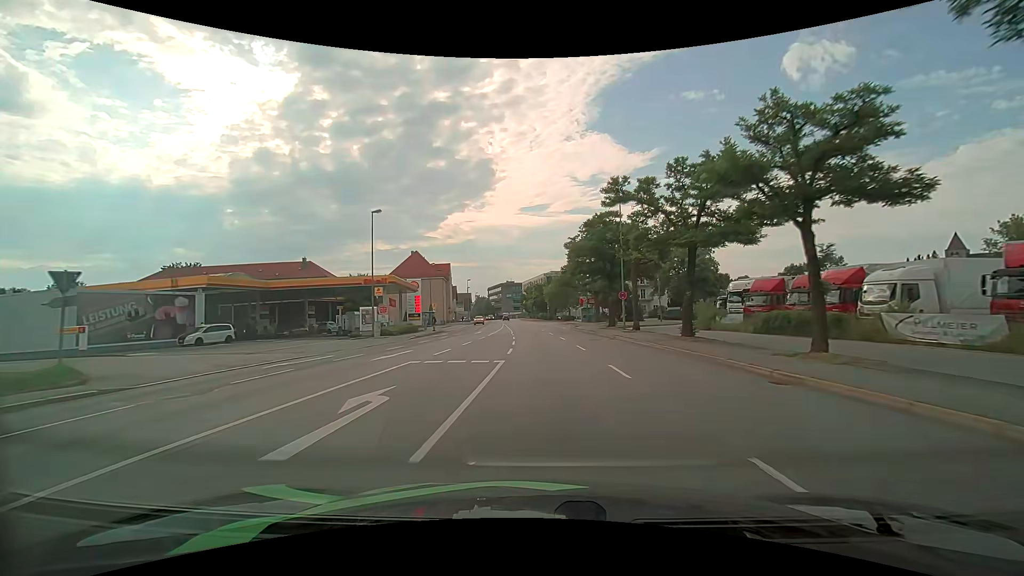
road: primary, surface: asphalt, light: Day
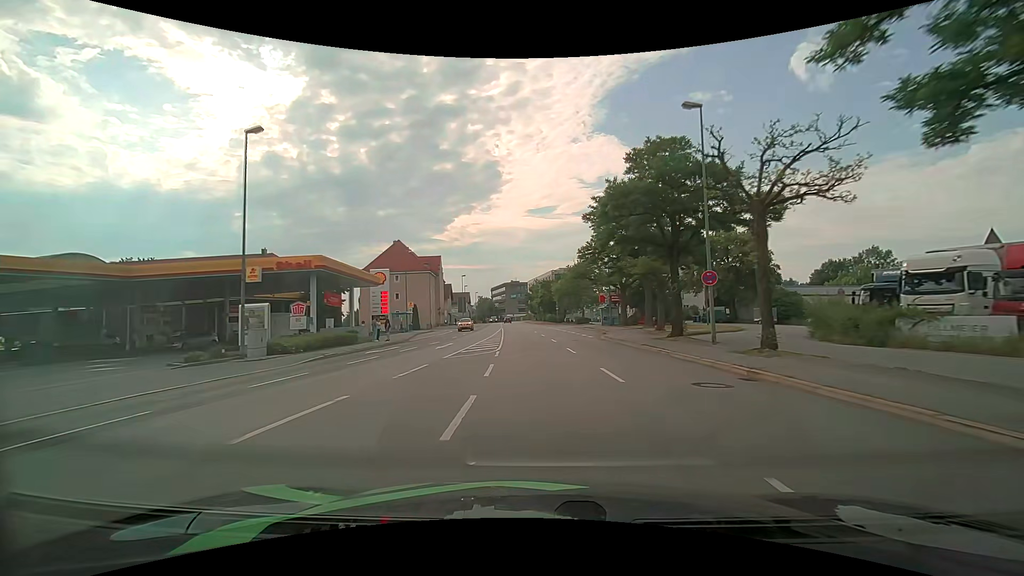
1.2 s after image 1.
(0.0, +18.5) m; -1°
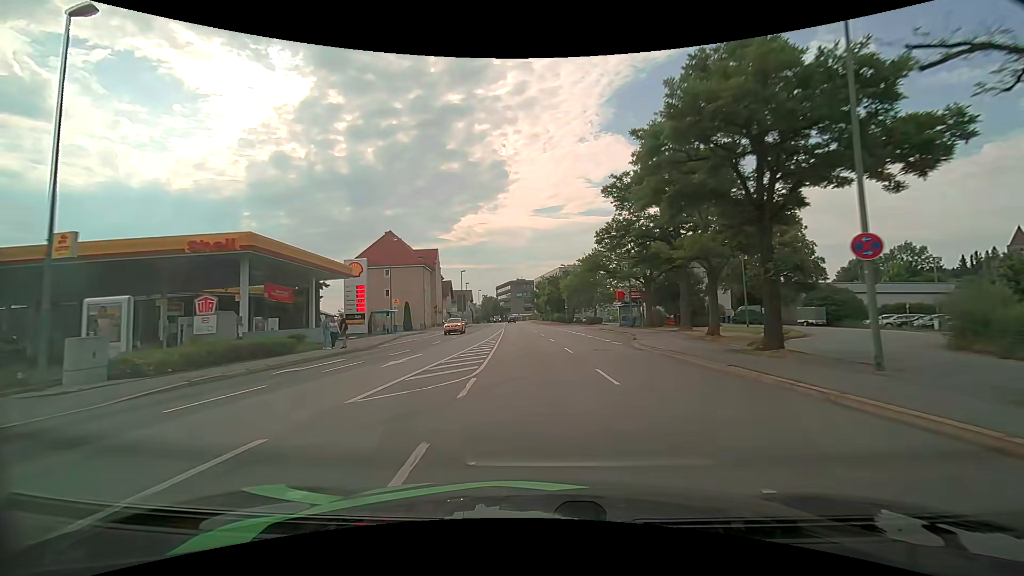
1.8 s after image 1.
(0.0, +9.2) m; 0°
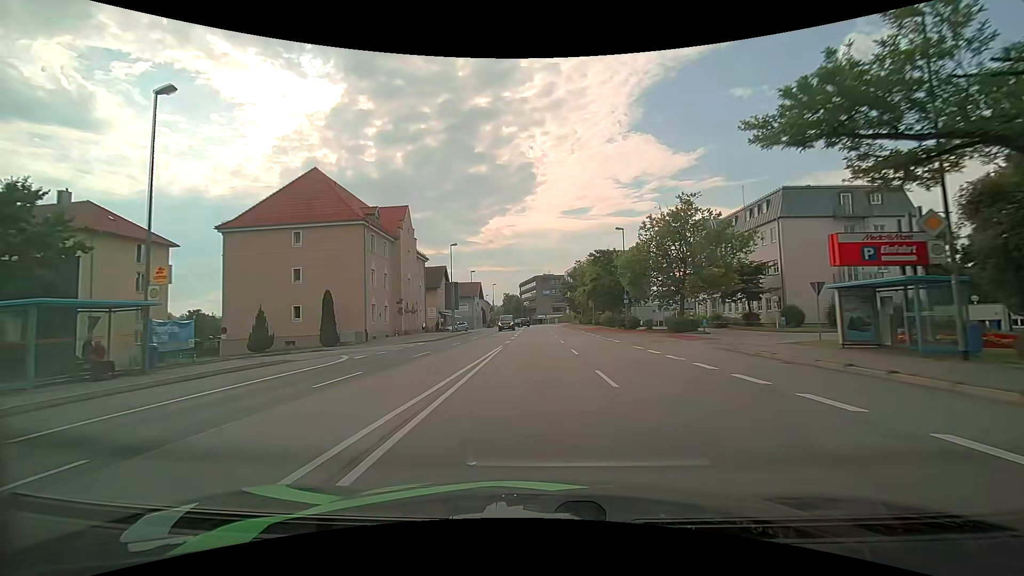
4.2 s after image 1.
(-1.0, +36.2) m; -3°
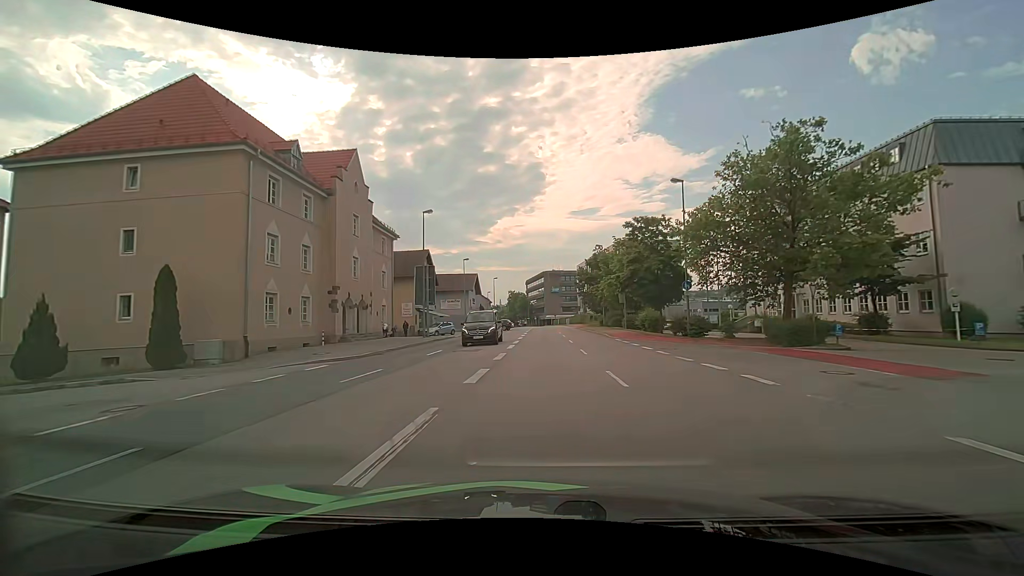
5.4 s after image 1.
(-0.1, +17.9) m; -1°
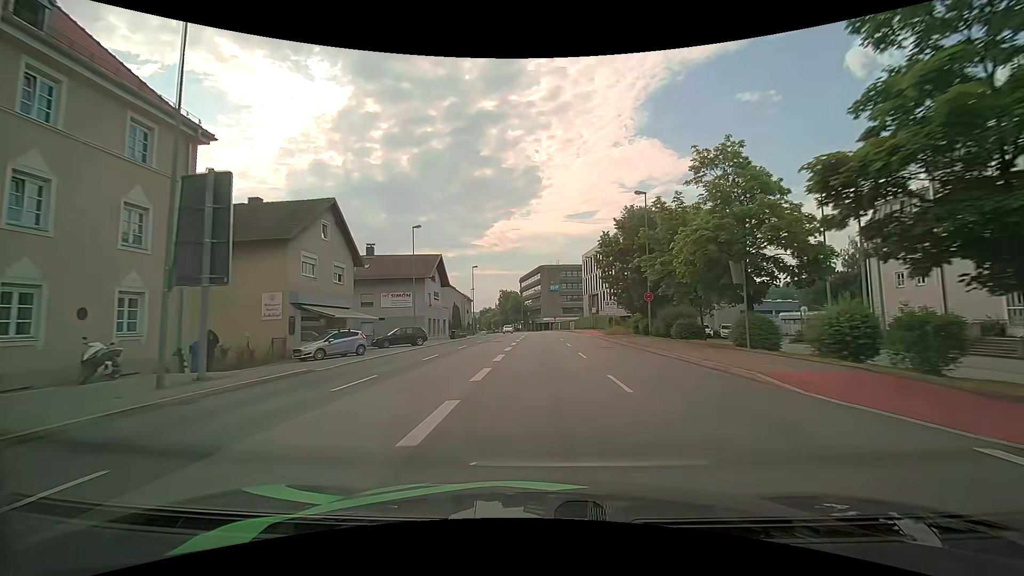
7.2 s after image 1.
(+0.1, +27.6) m; +1°
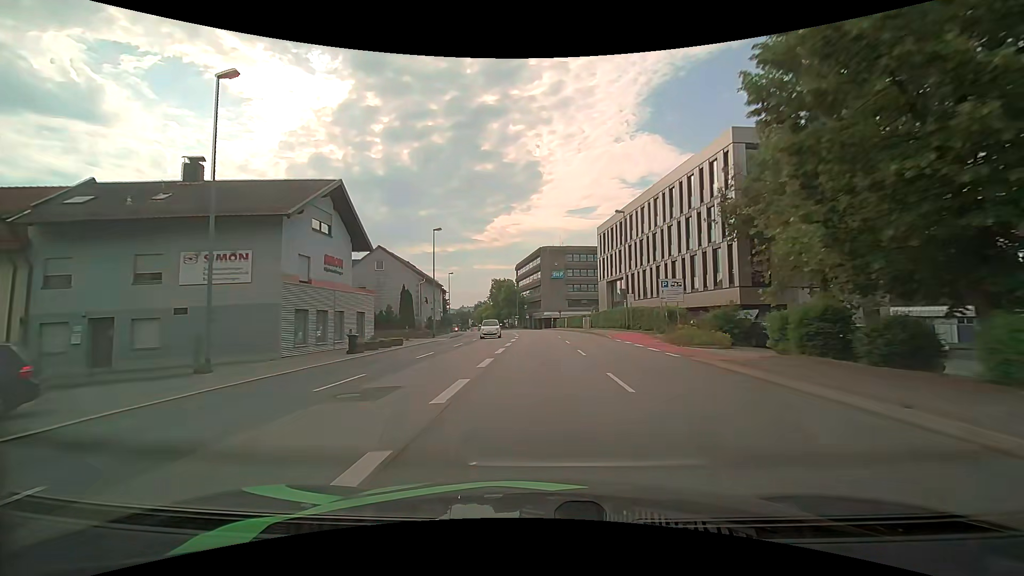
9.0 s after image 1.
(-0.1, +27.6) m; 0°
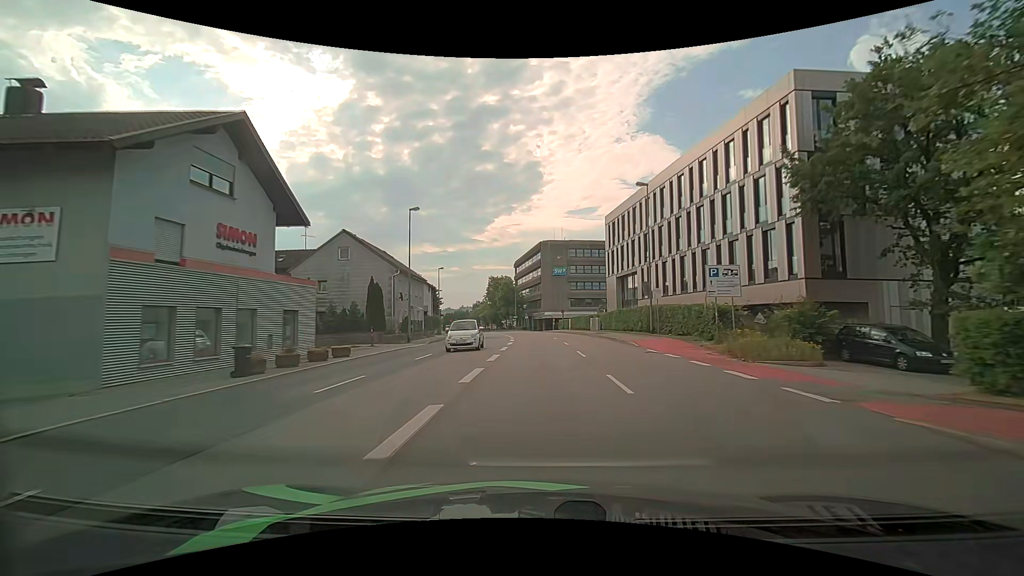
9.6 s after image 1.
(0.0, +9.0) m; 0°
(0, +10) (0, +20) (0, +30) (-1, +40) (-2, +50) (-3, +60) (-4, +70) (-5, +80) (-7, +90) (-8, +100) m
